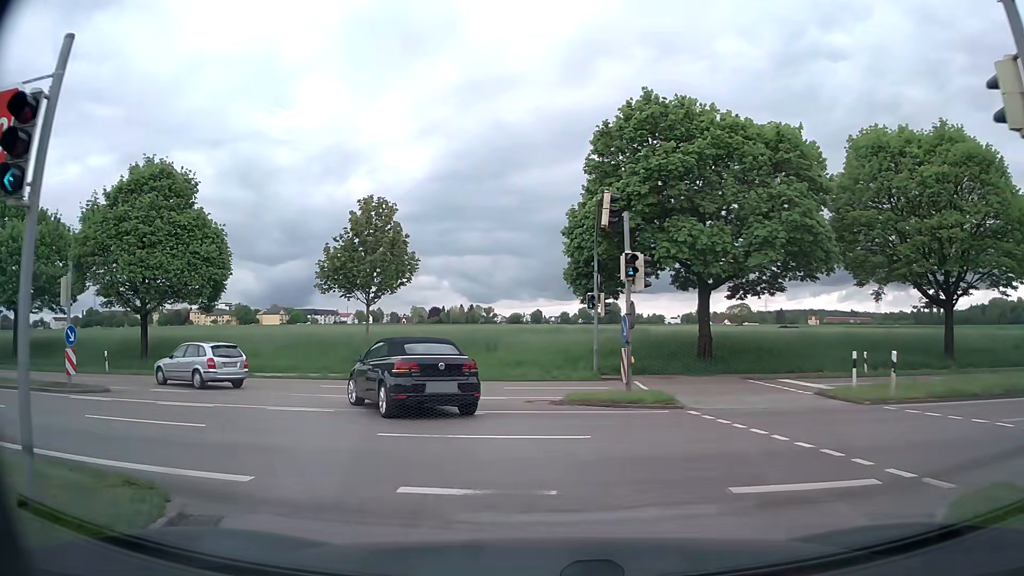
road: residential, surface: asphalt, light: Day
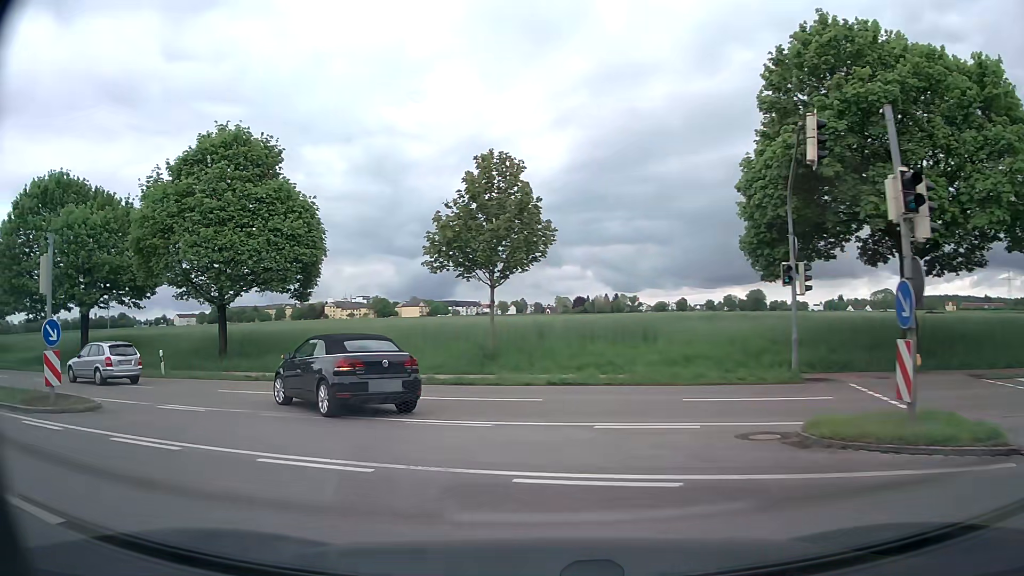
(-0.7, +6.8) m; -11°
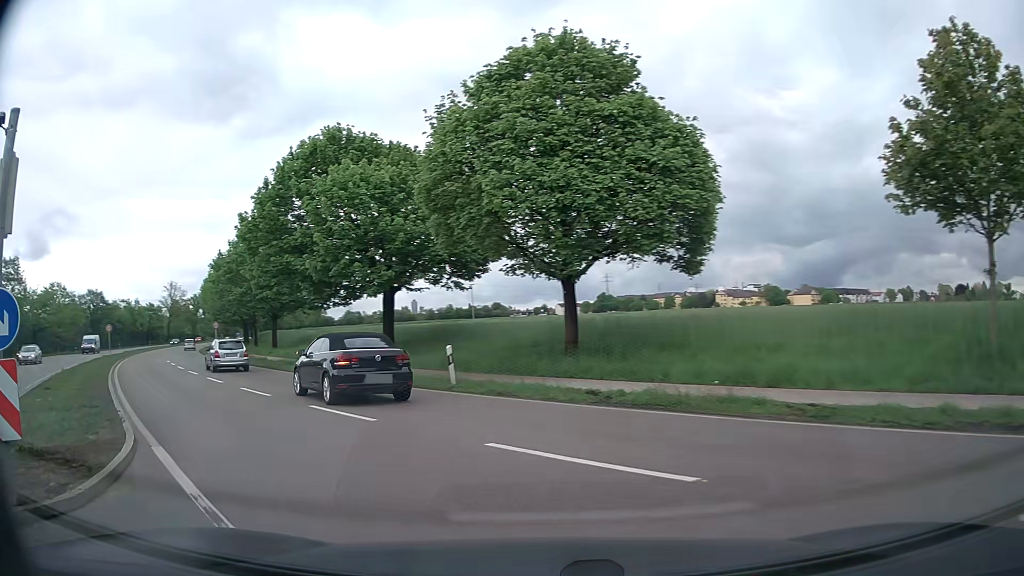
(-2.9, +10.6) m; -33°
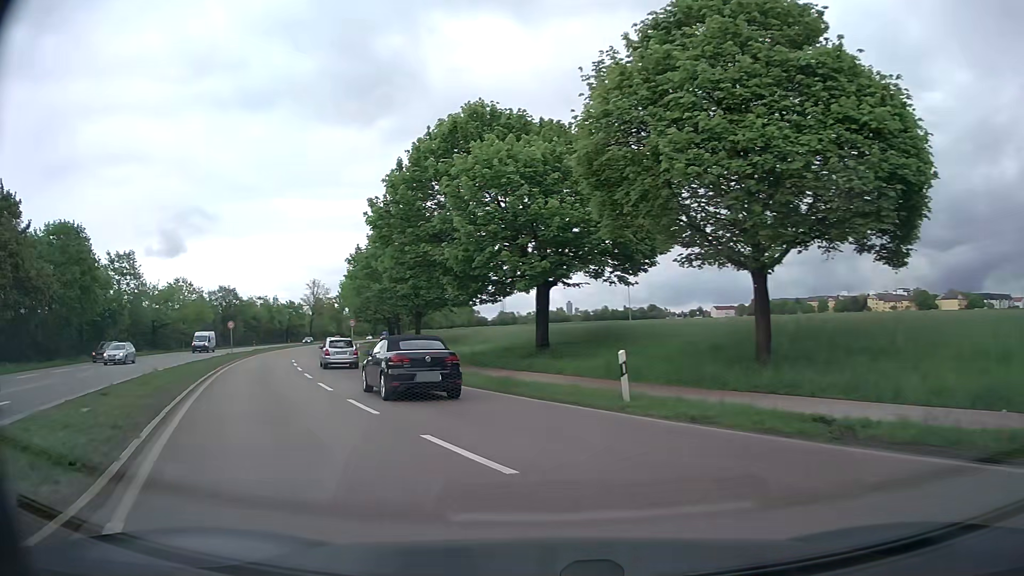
(-0.6, +4.2) m; -14°
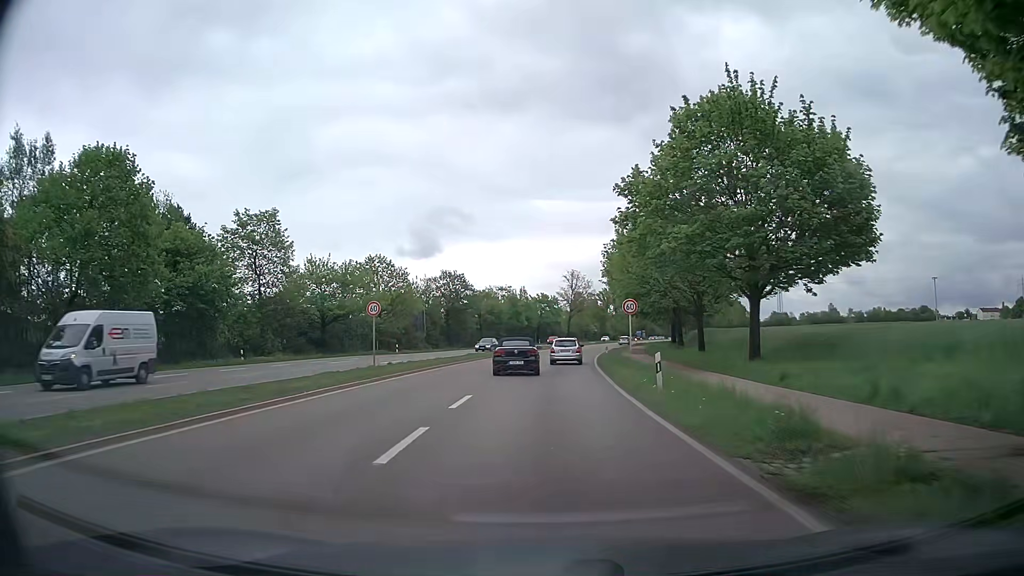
(-8.4, +28.7) m; -23°
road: primary
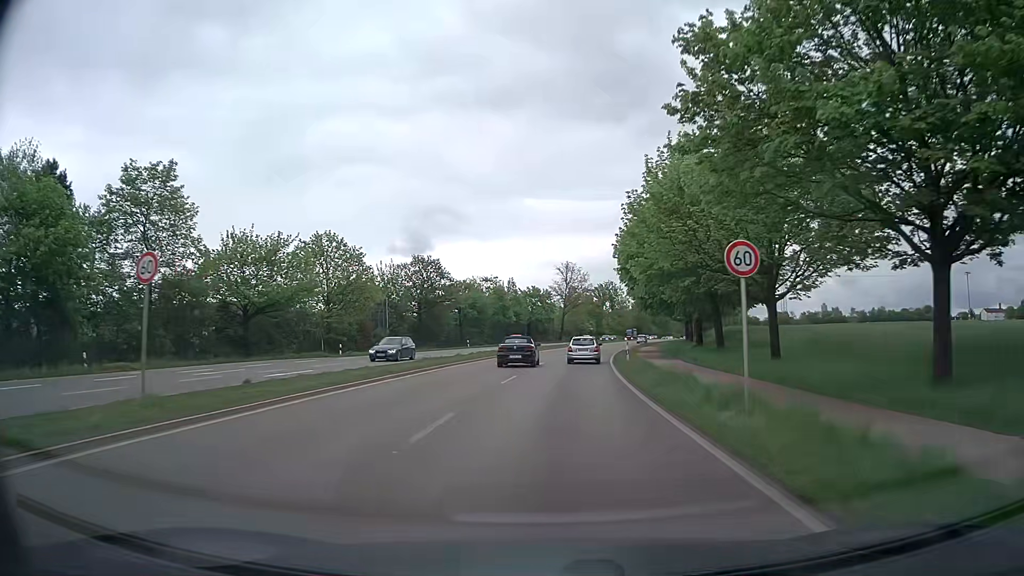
(+0.1, +16.9) m; +1°
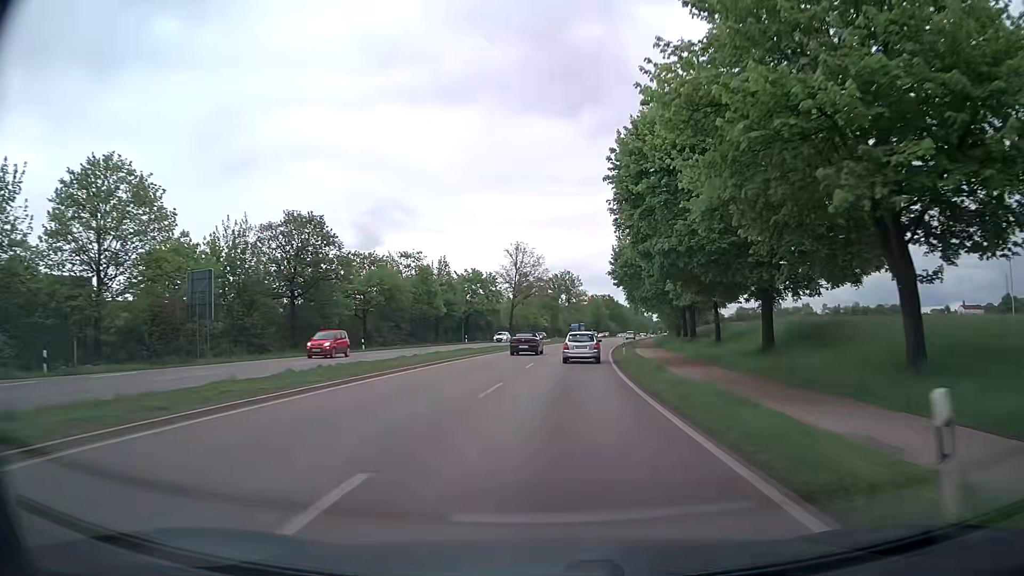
(+0.9, +29.5) m; +4°
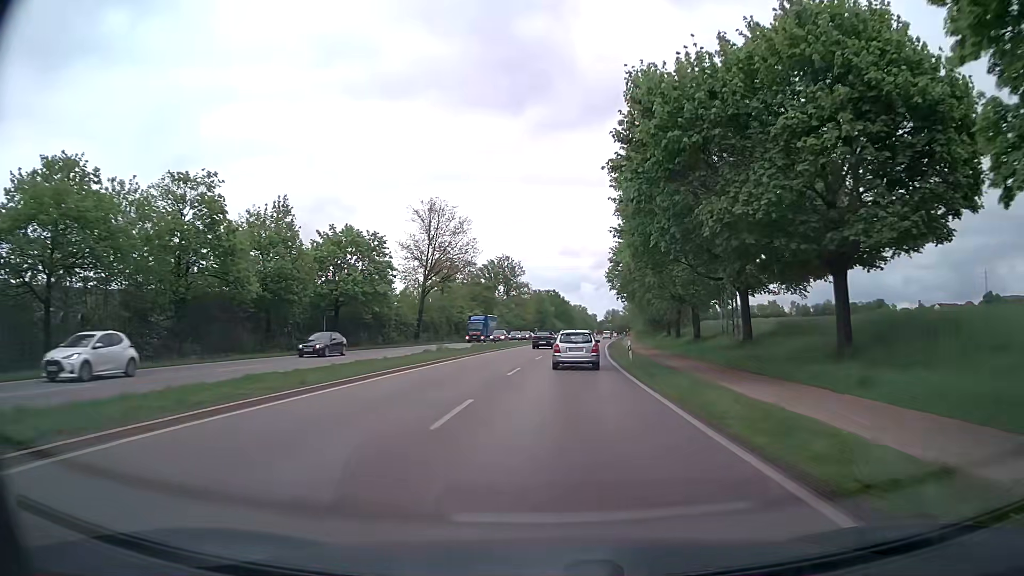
(+1.8, +40.6) m; +5°
(0, +10) (0, +20) (+1, +30) (+2, +40) (+3, +50) (+4, +60) (+5, +70) (+6, +80) (+7, +90) (+8, +100) m
